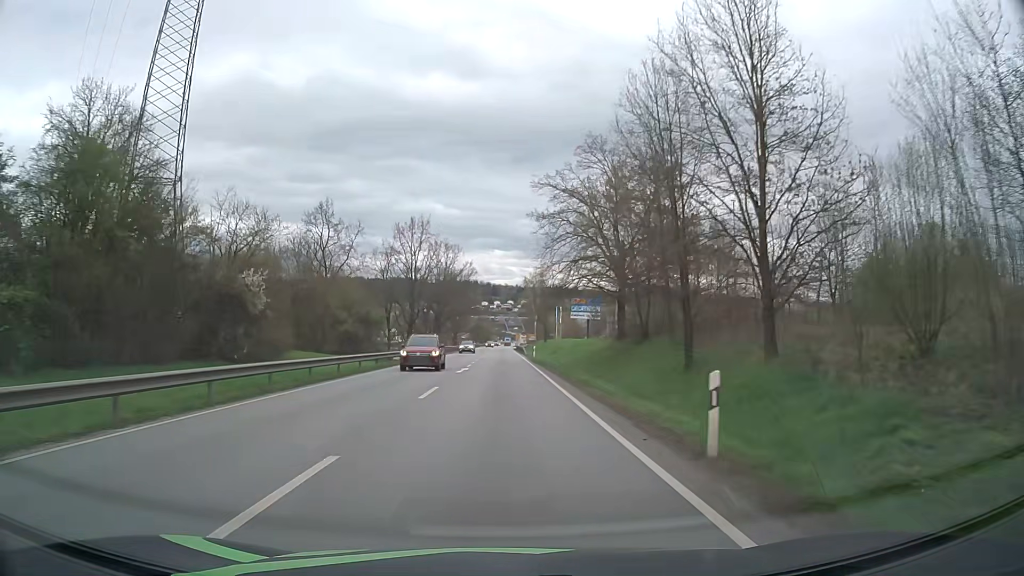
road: primary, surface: asphalt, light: Day
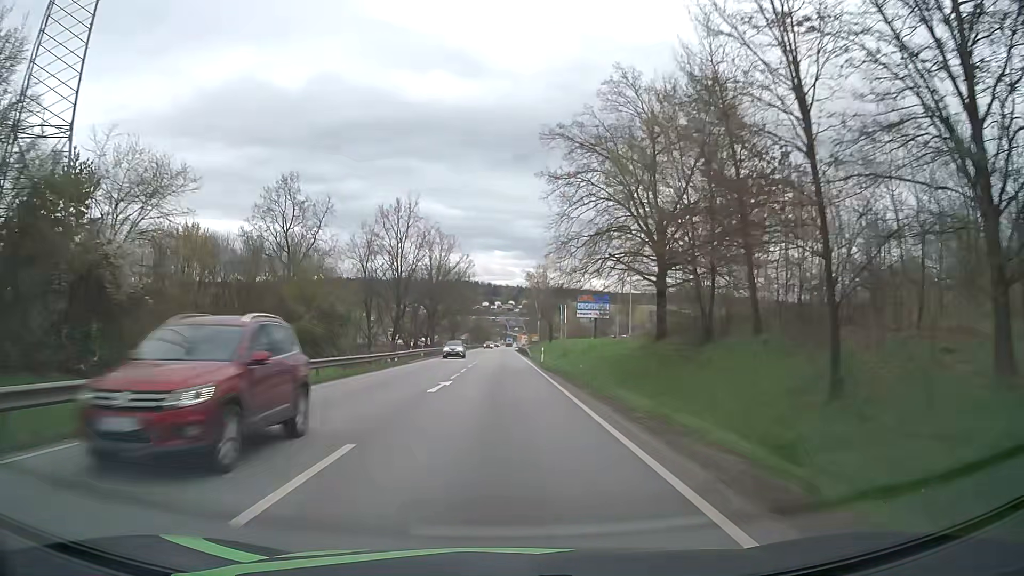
(0.0, +11.2) m; 0°
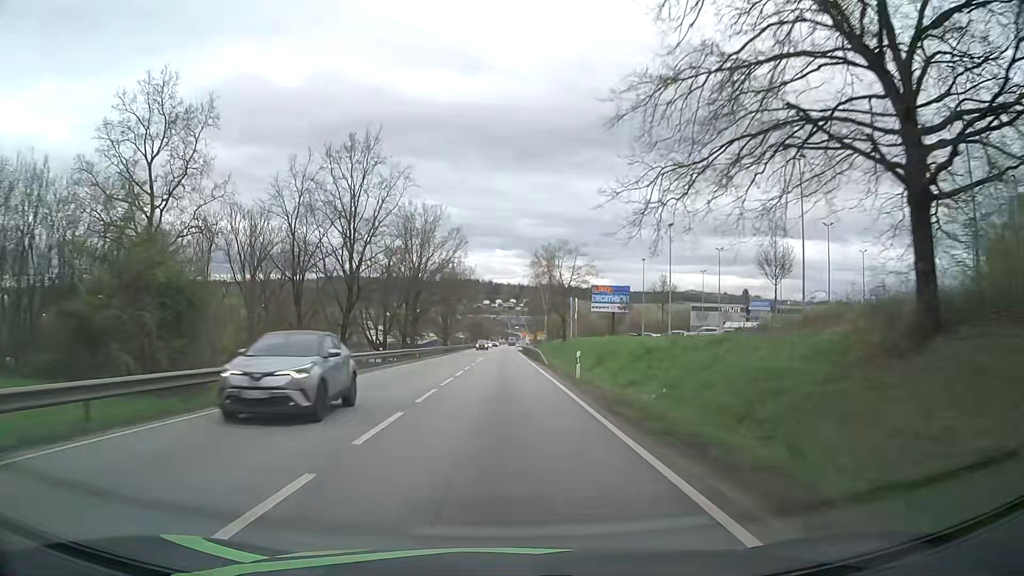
(-0.1, +21.8) m; 0°
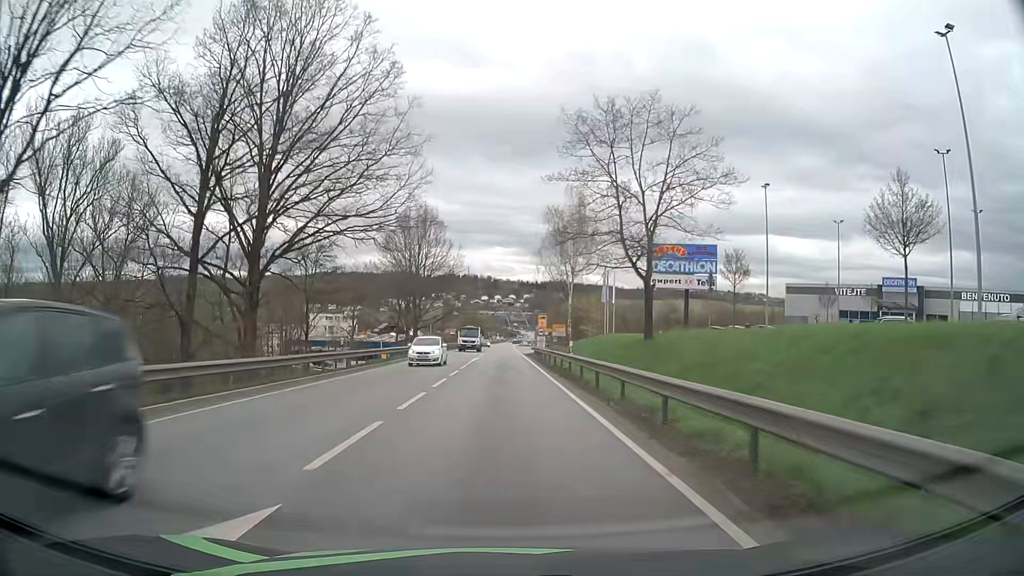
(+0.2, +49.6) m; 0°
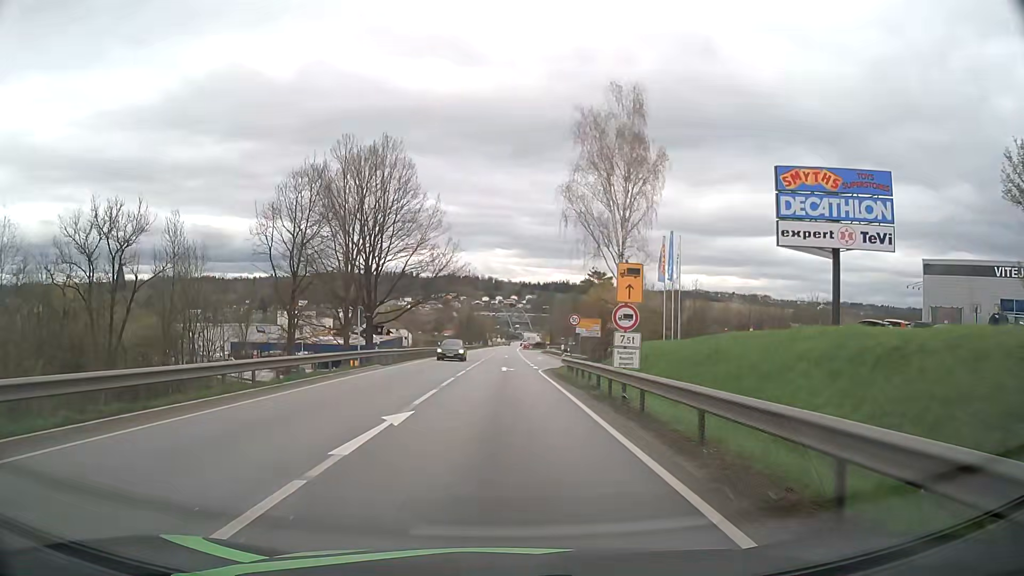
(-0.1, +33.6) m; 0°
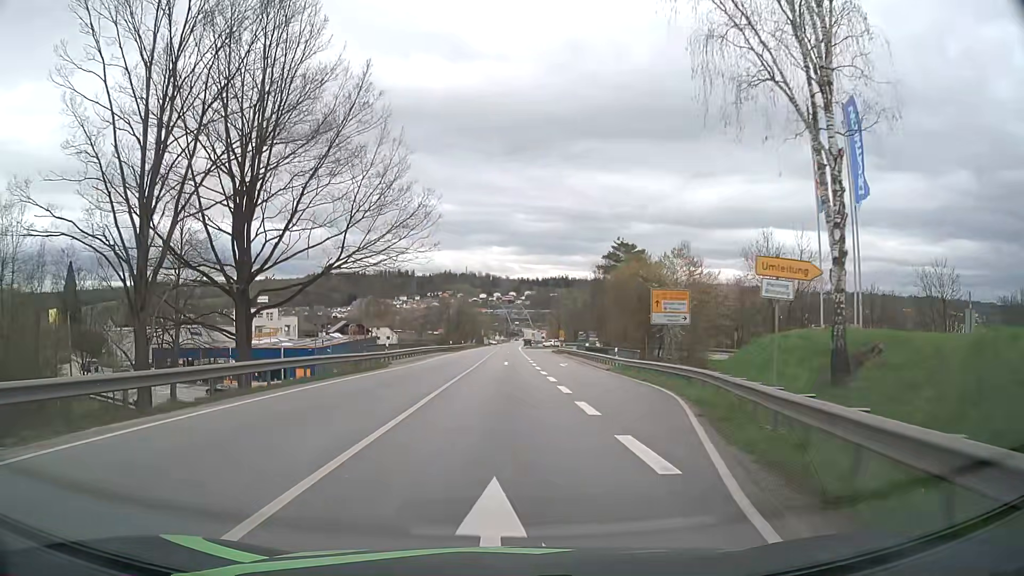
(+0.2, +30.8) m; 0°
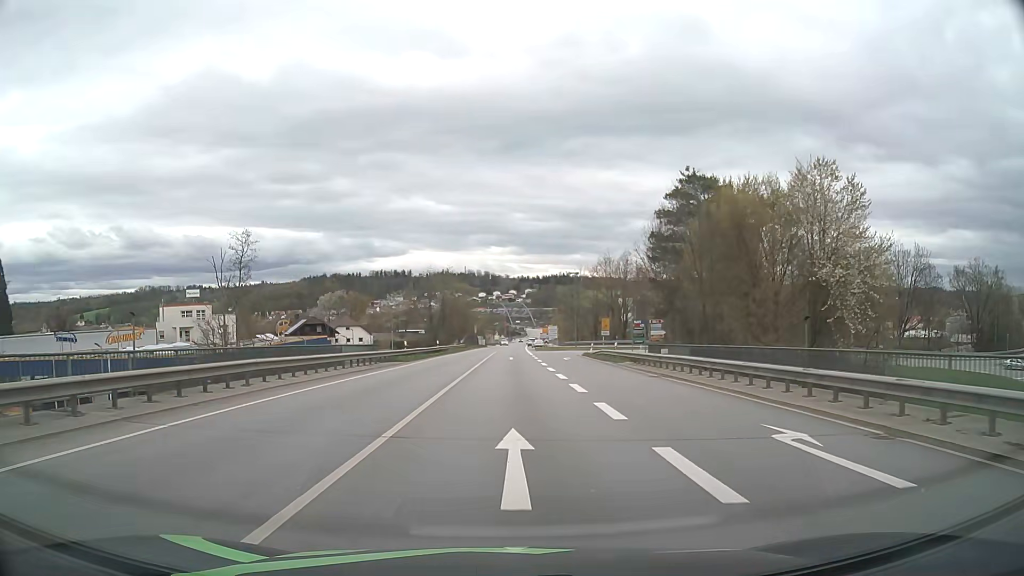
(-0.1, +37.4) m; 0°
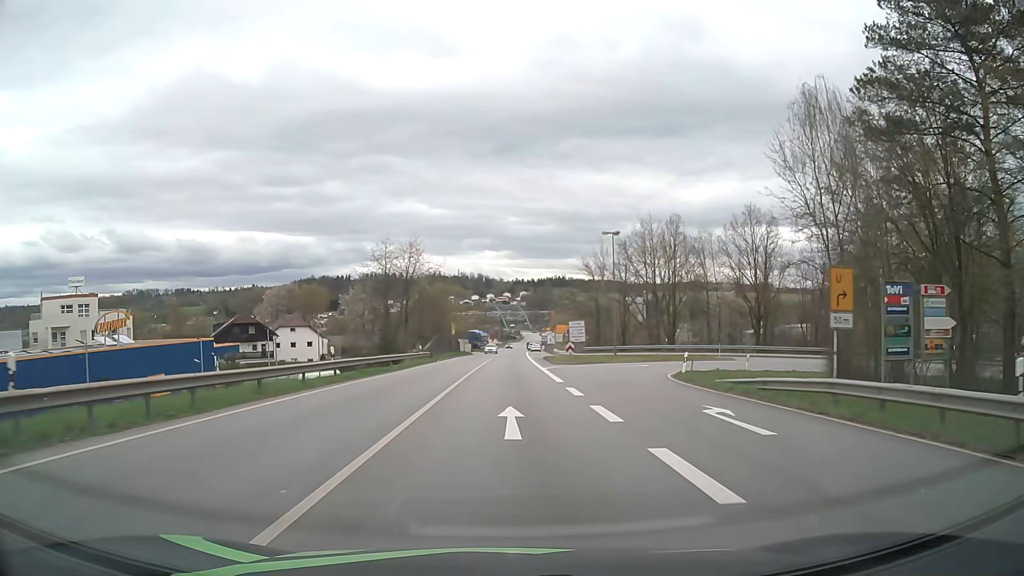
(+0.1, +36.1) m; 0°
(0, +10) (0, +20) (0, +30) (0, +40) (0, +50) (0, +60) (+1, +70) (+1, +80) (+1, +90) (+2, +100) m
